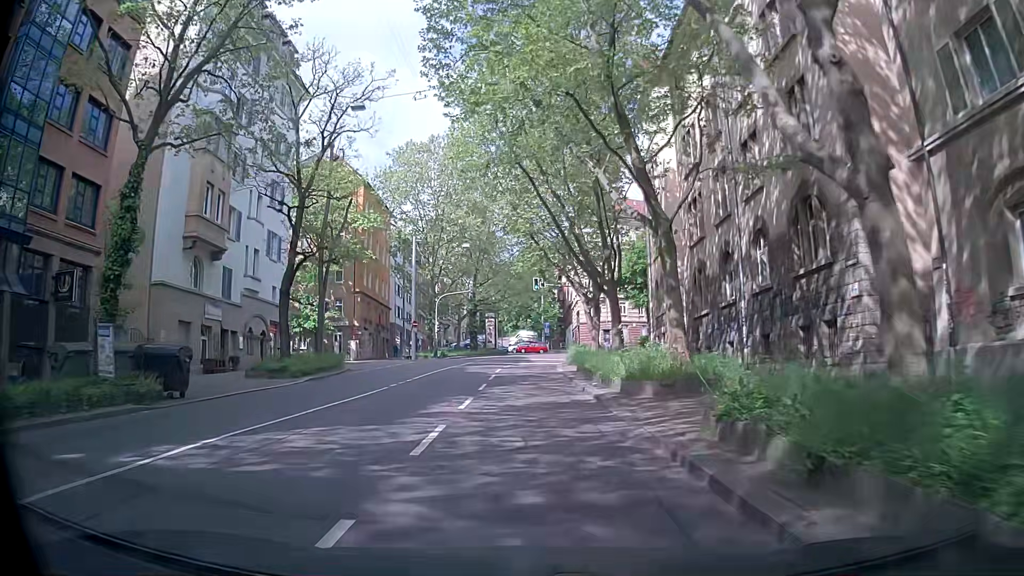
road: secondary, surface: asphalt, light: Day
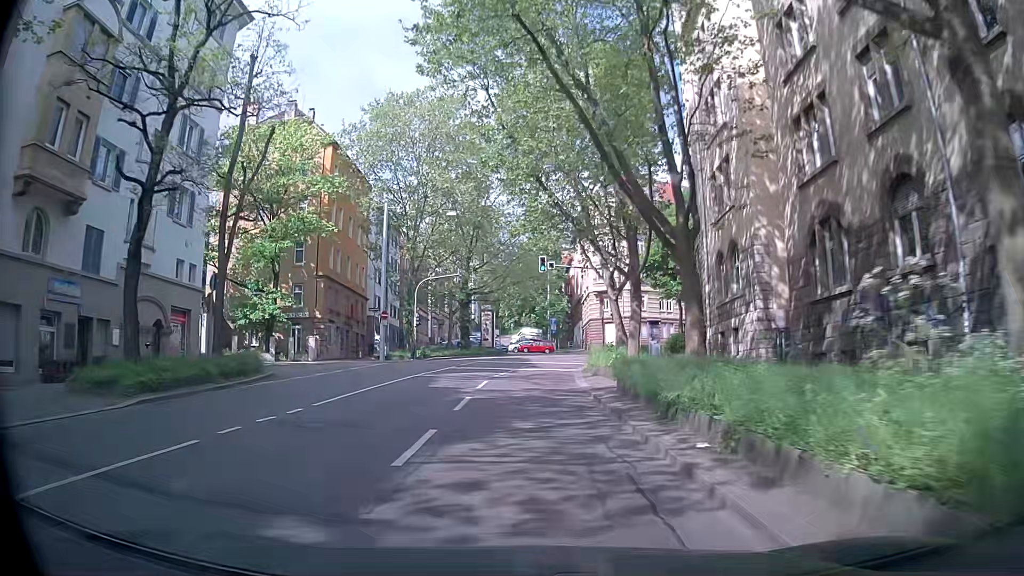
(+0.2, +12.9) m; +2°
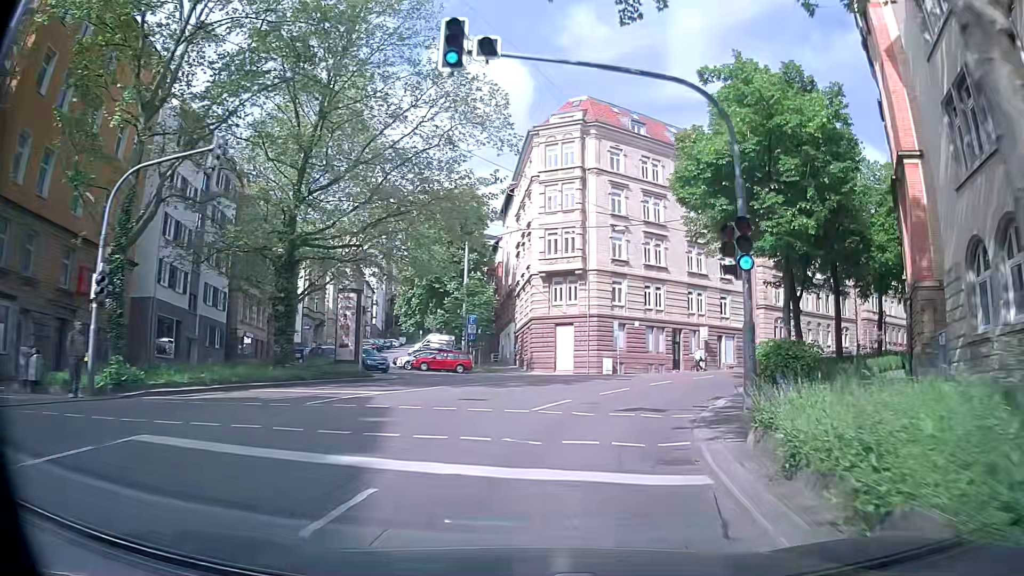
(+0.1, +32.2) m; +6°
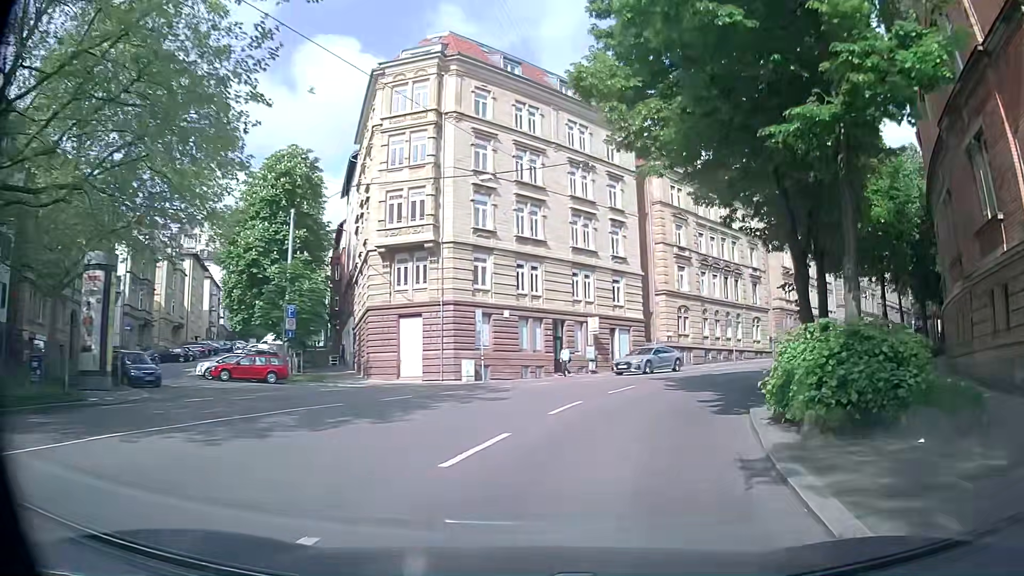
(+1.2, +12.5) m; +11°
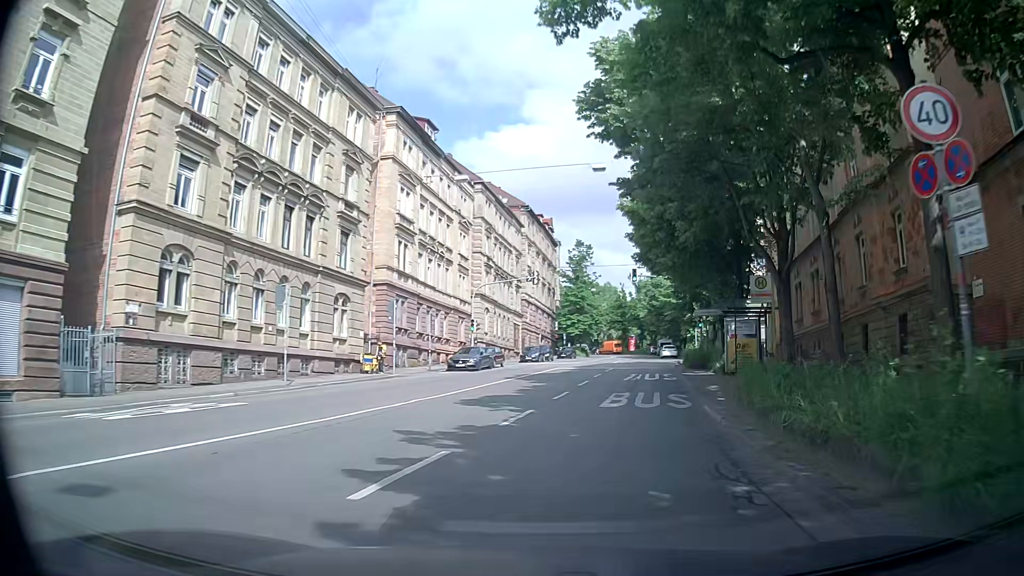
(+9.6, +29.0) m; +35°
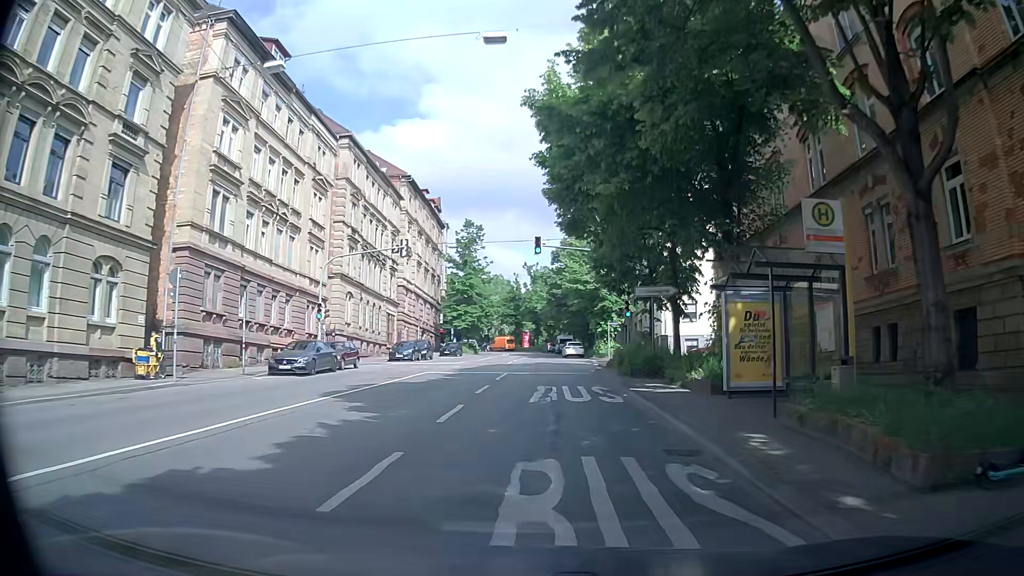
(+1.2, +12.5) m; +10°
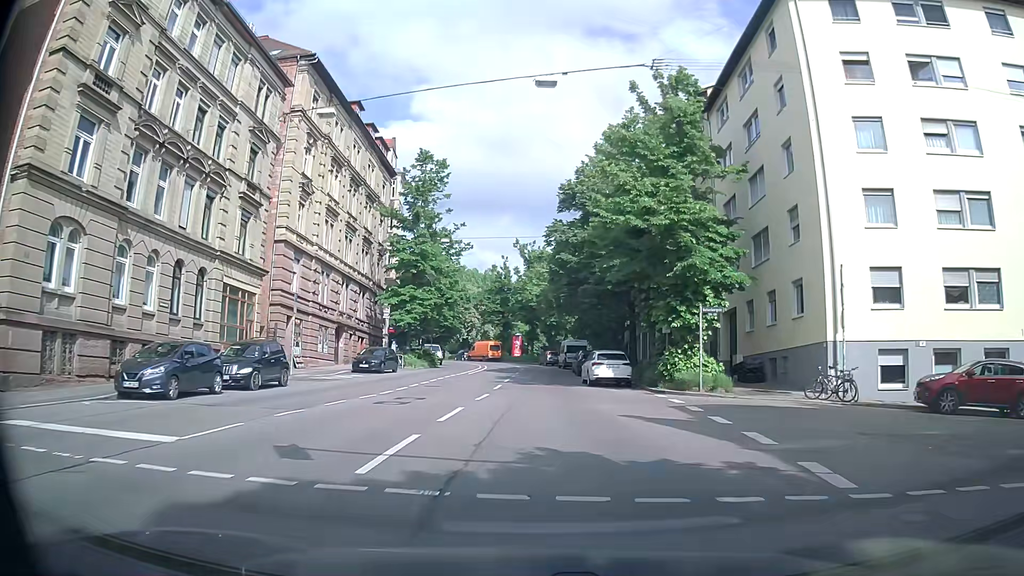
(+0.2, +31.9) m; 0°
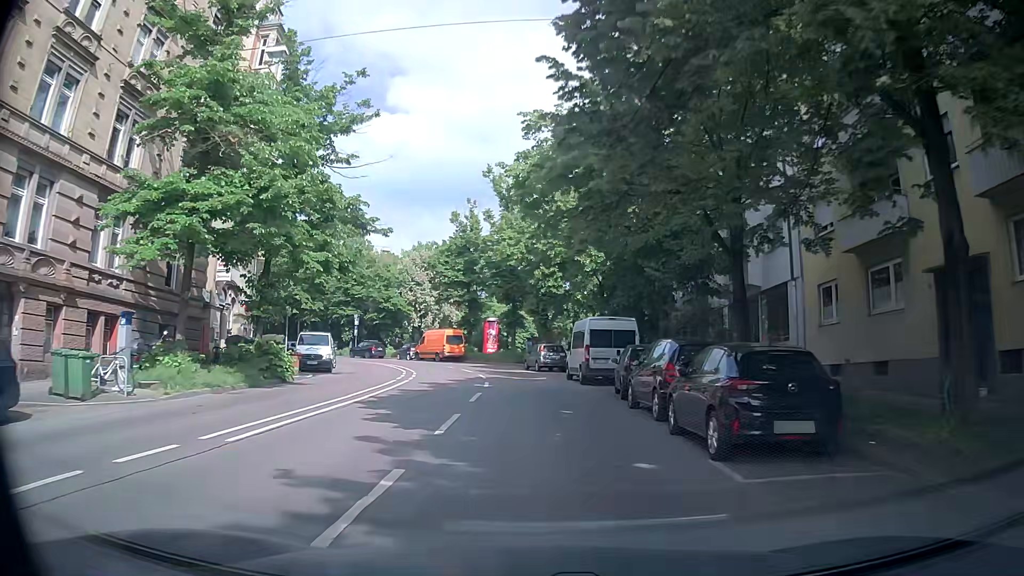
(+0.2, +32.0) m; +1°
(0, +10) (0, +20) (0, +30) (-2, +40) (-5, +49) (-11, +58) (-17, +65) (-25, +72) (-34, +76) (-43, +80) m
